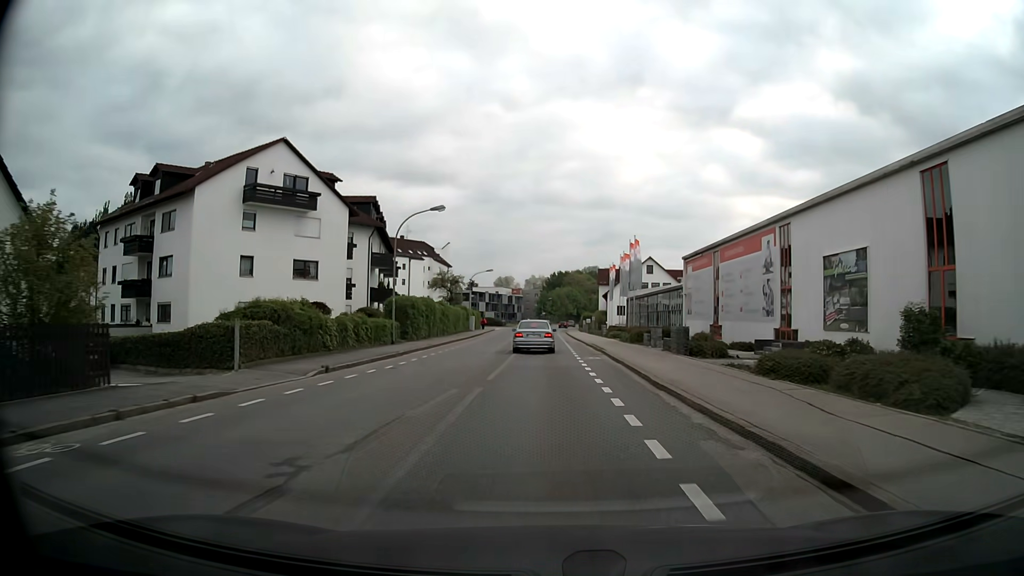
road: secondary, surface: asphalt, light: Day
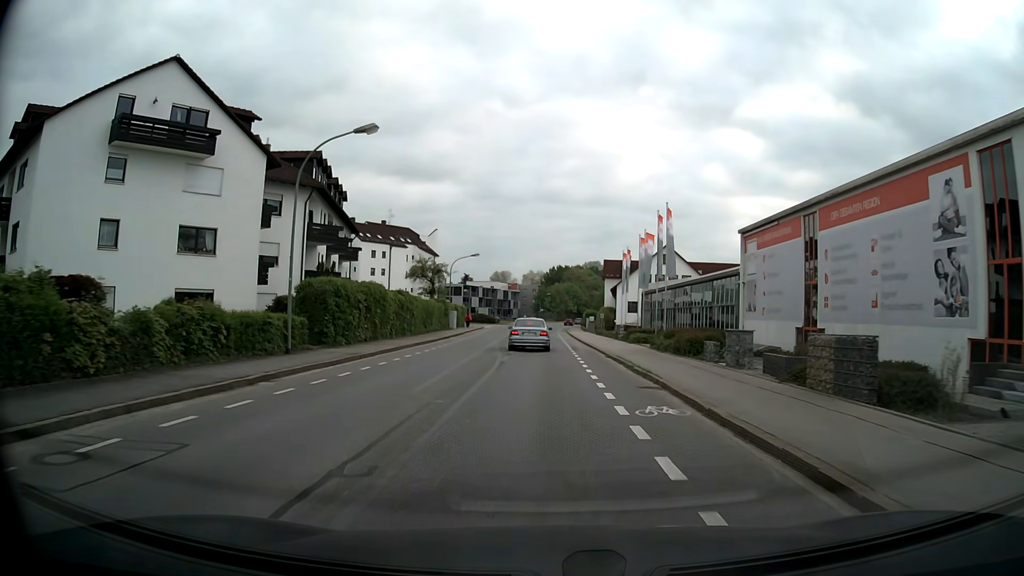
(0.0, +14.8) m; 0°
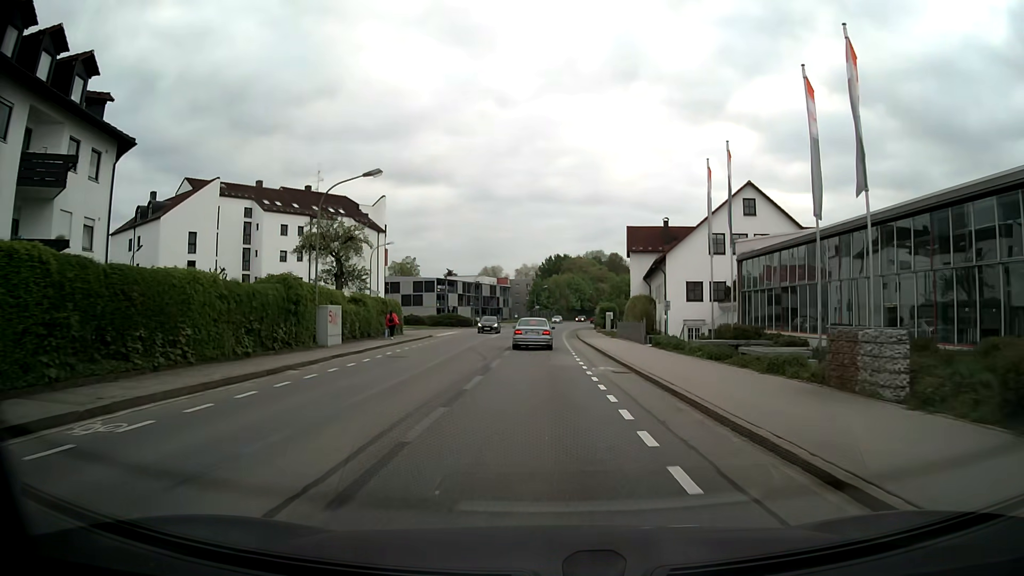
(+0.2, +36.6) m; 0°
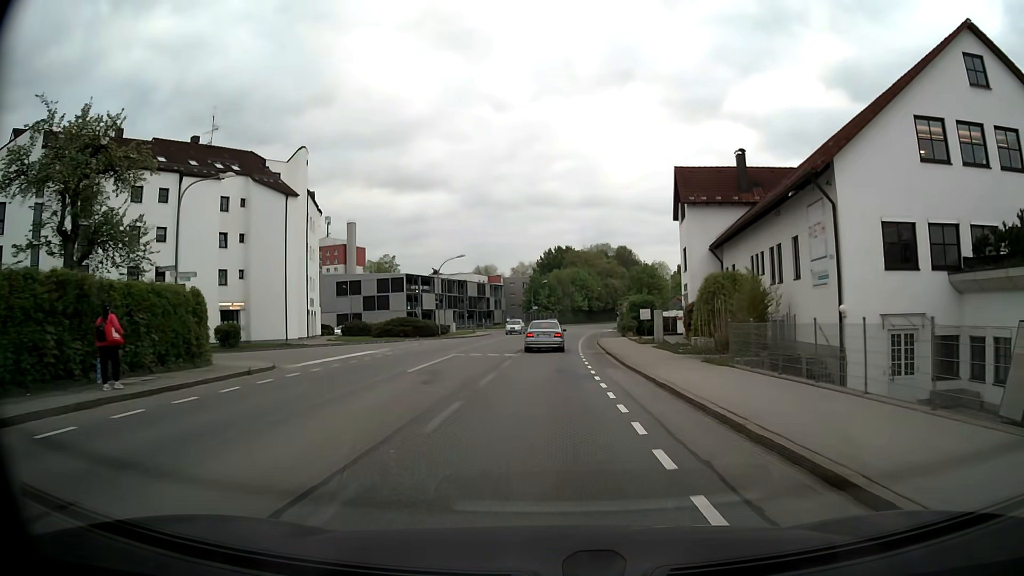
(0.0, +28.9) m; 0°
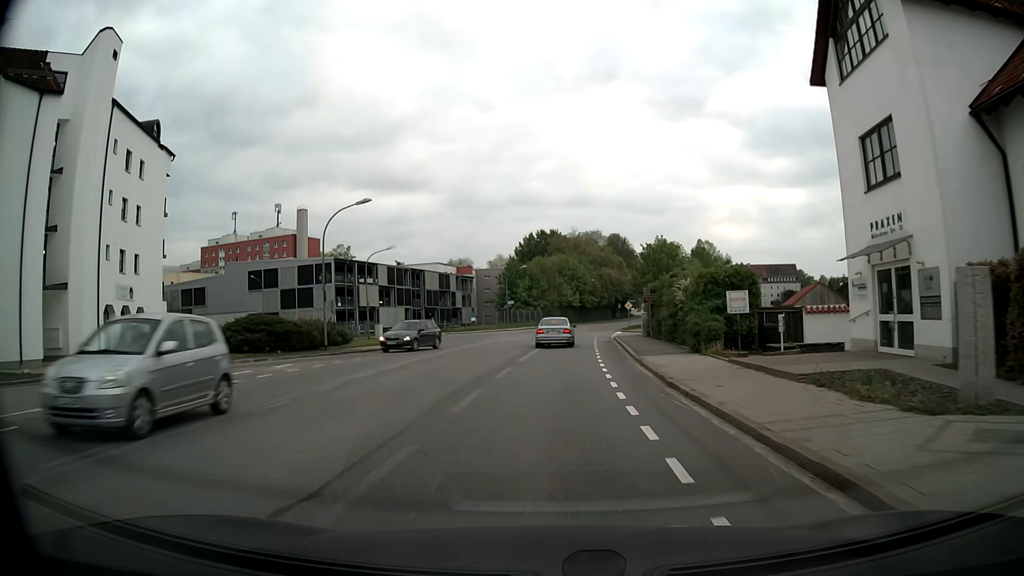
(+0.3, +28.5) m; +1°
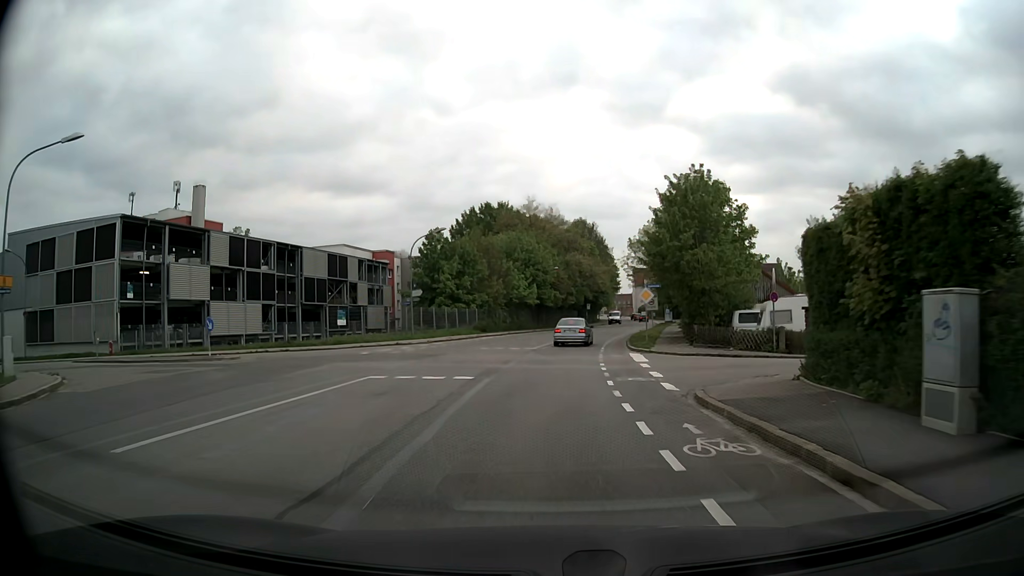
(+1.1, +35.4) m; +4°
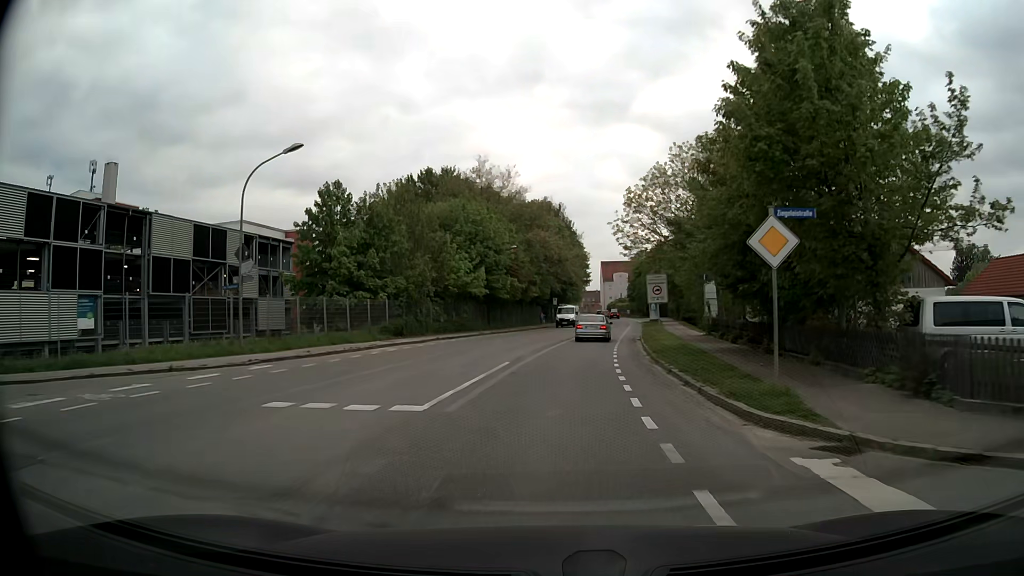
(+0.5, +21.7) m; +3°
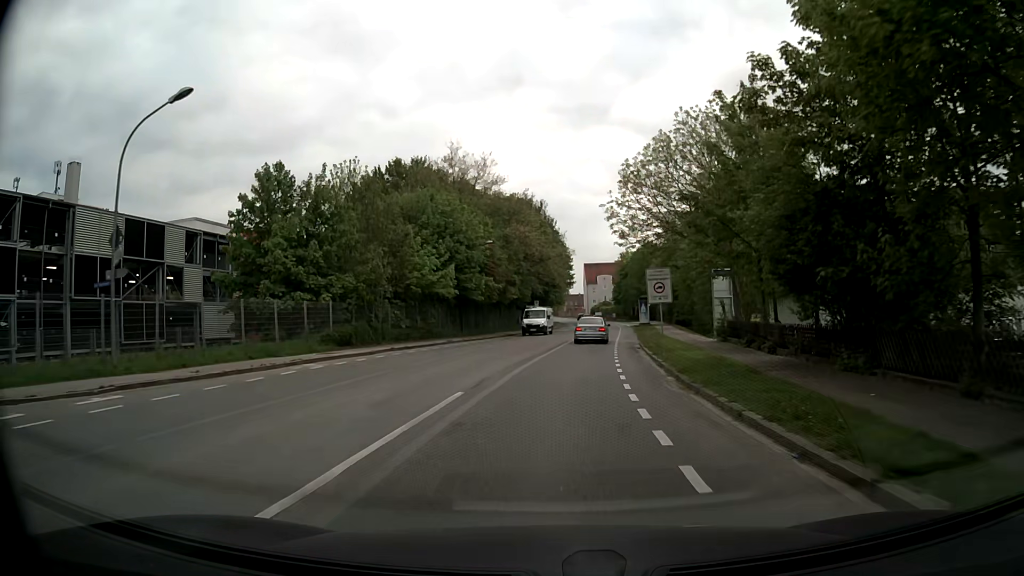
(+0.1, +7.1) m; +1°
(0, +10) (+1, +20) (+2, +30) (+3, +40) (+4, +50) (+5, +60) (+6, +70) (+7, +80) (+8, +90) (+9, +100) m
